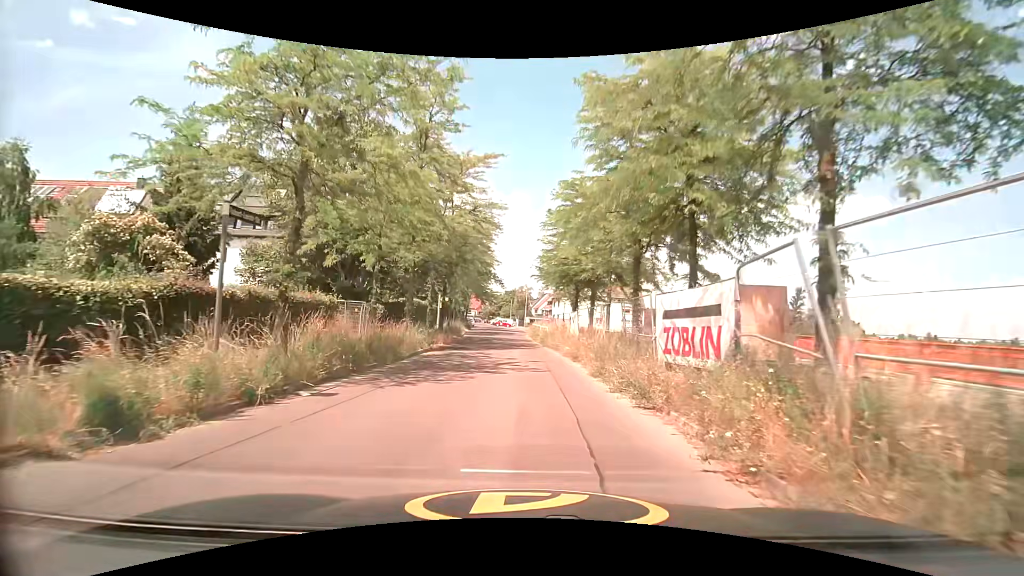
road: residential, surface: asphalt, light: Day
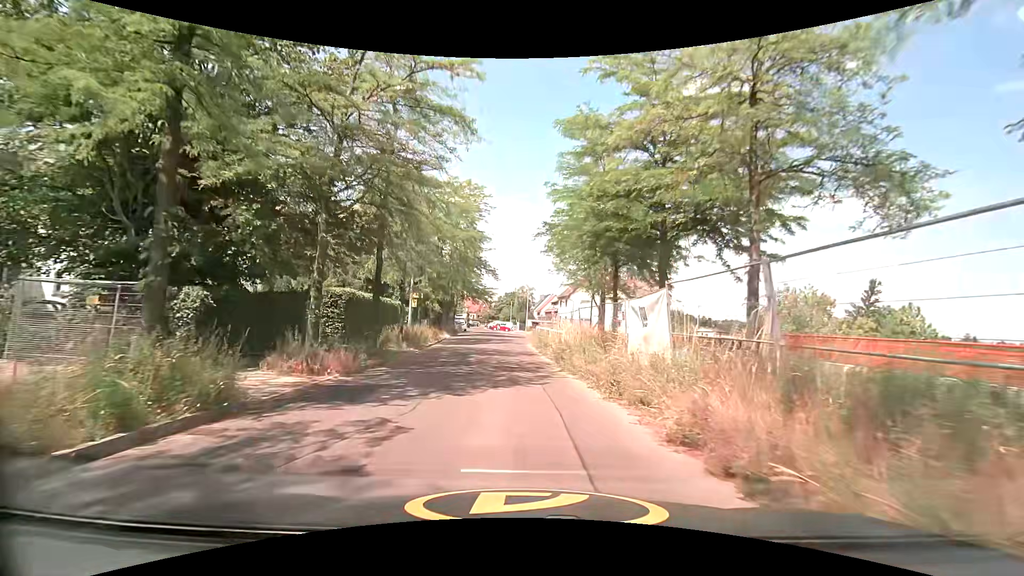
(0.0, +15.8) m; -1°
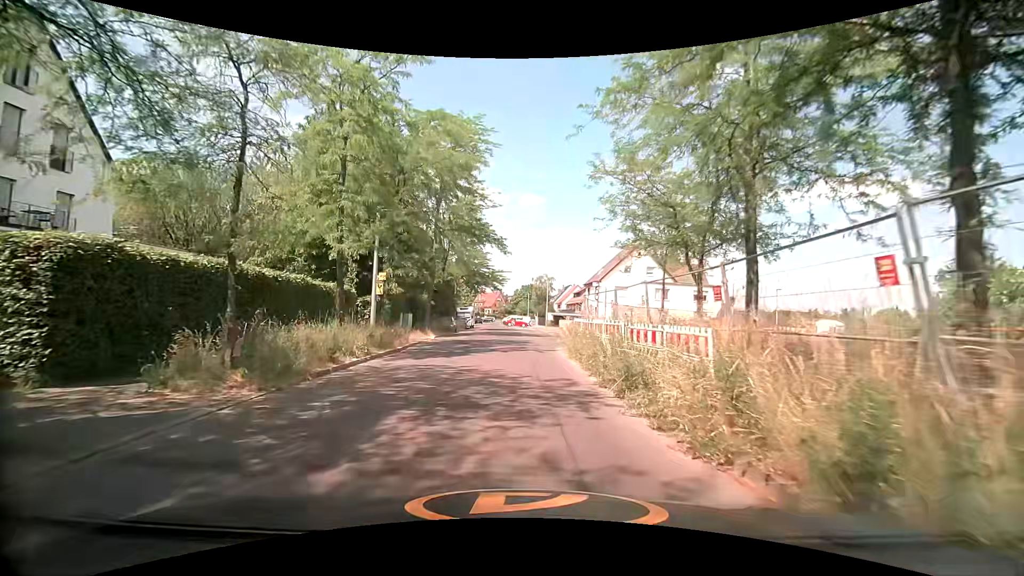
(-0.2, +16.0) m; -3°
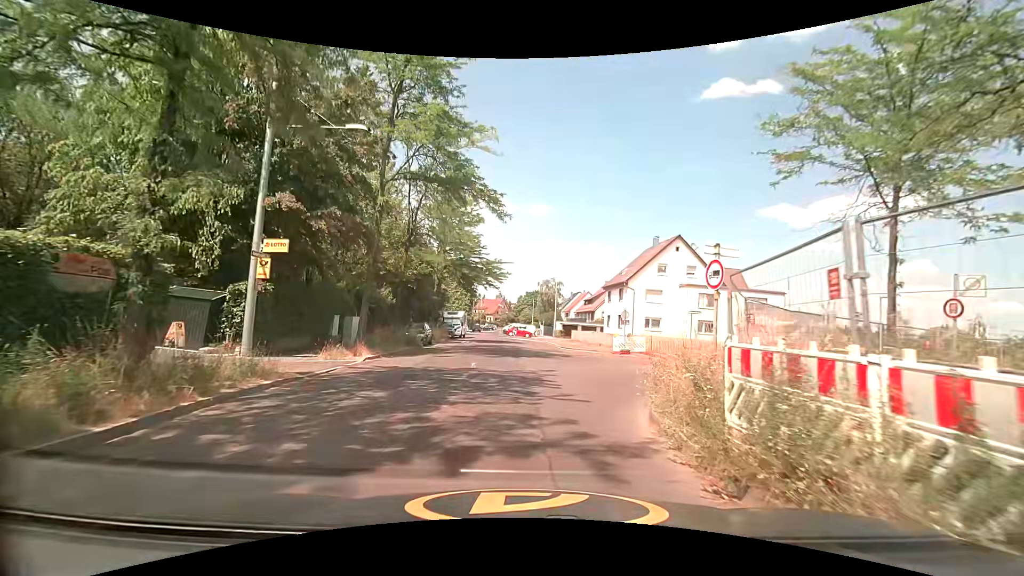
(+0.1, +13.9) m; +1°
